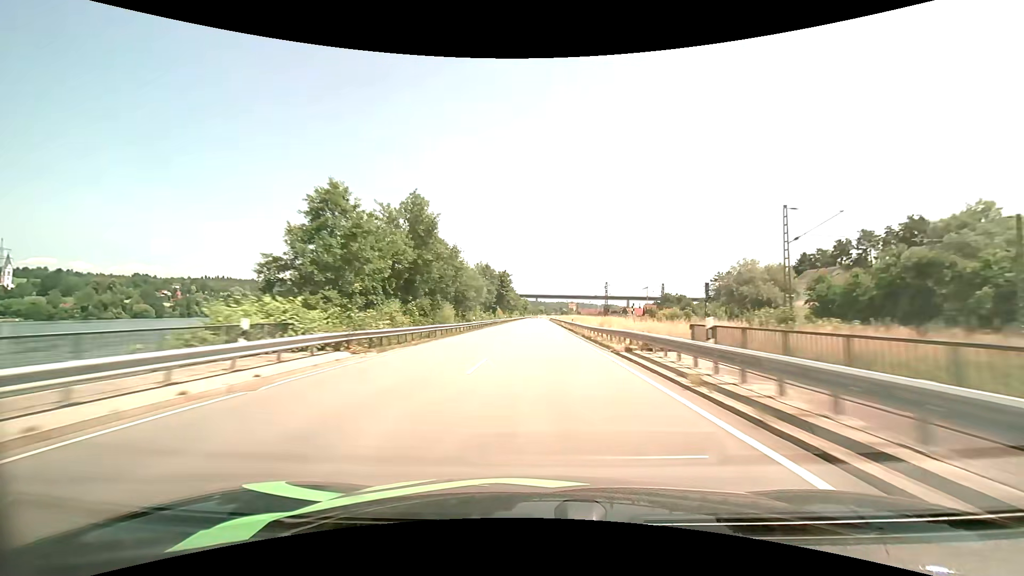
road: primary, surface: asphalt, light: Day
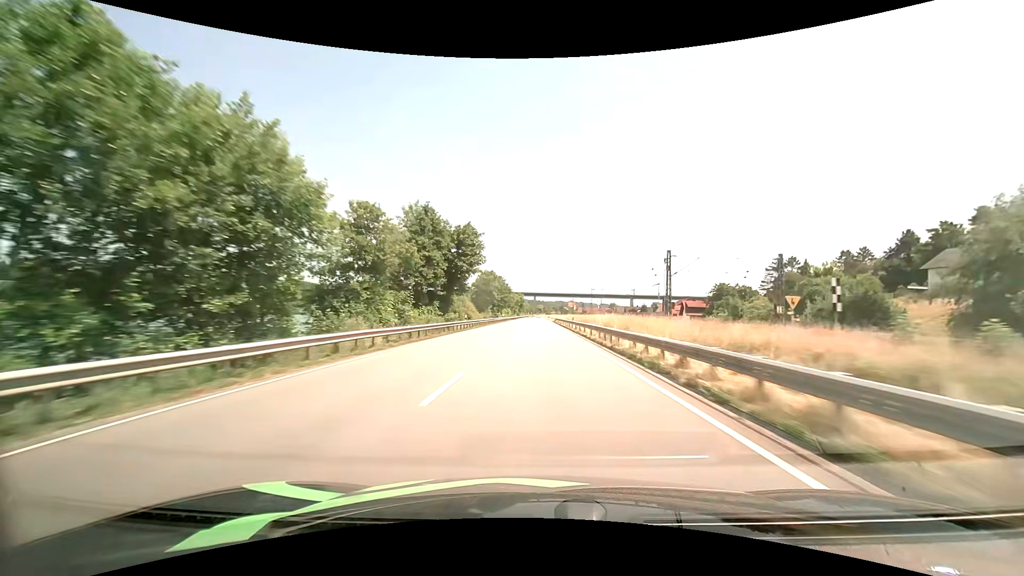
(+0.1, +52.4) m; 0°
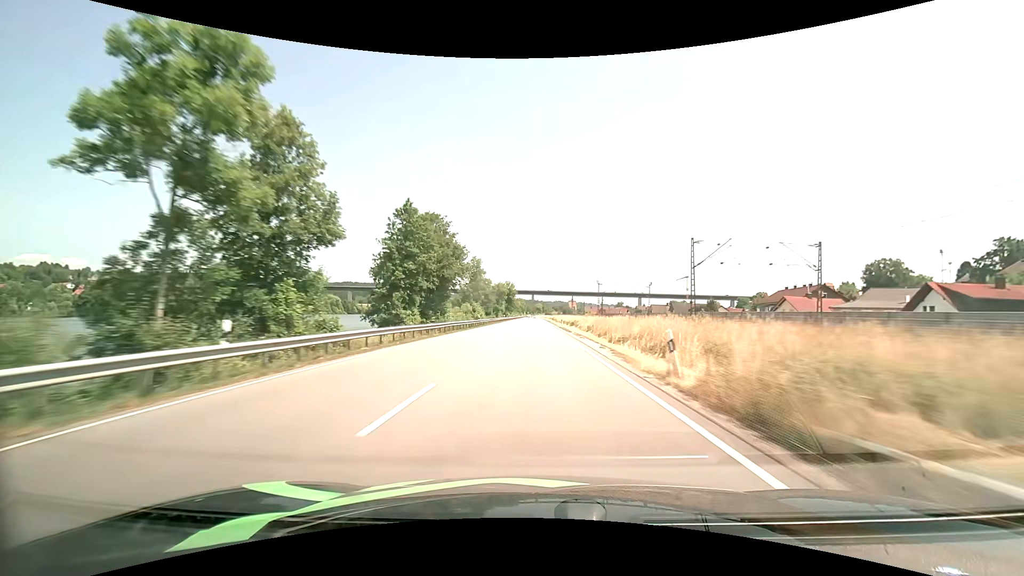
(+0.1, +86.0) m; 0°
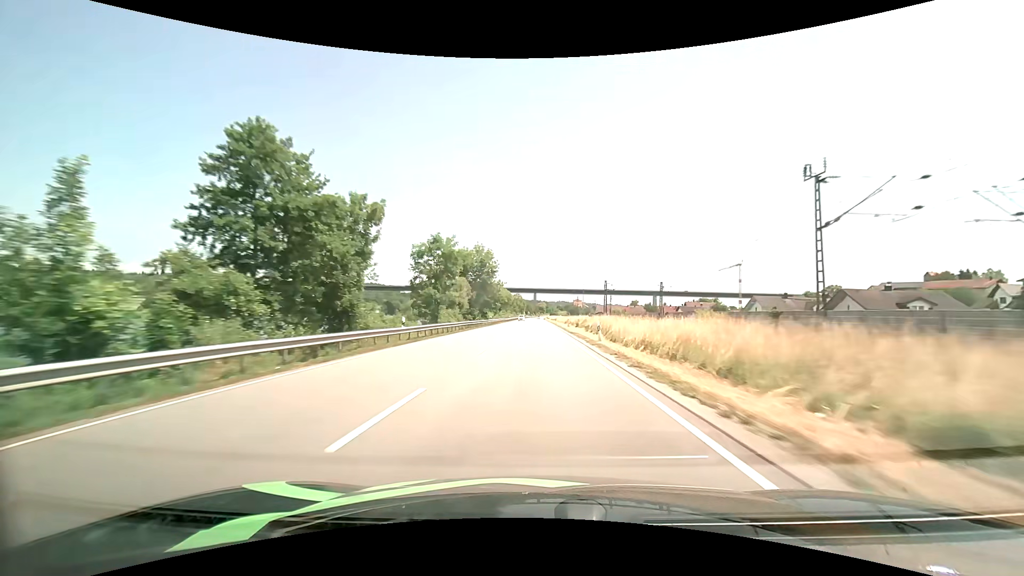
(-0.1, +85.0) m; 0°
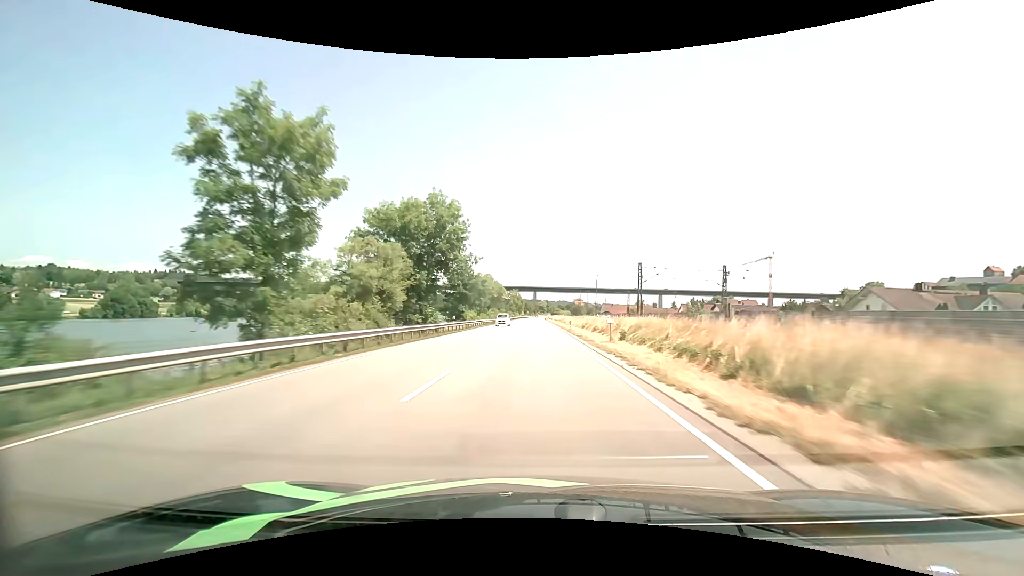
(0.0, +33.4) m; 0°
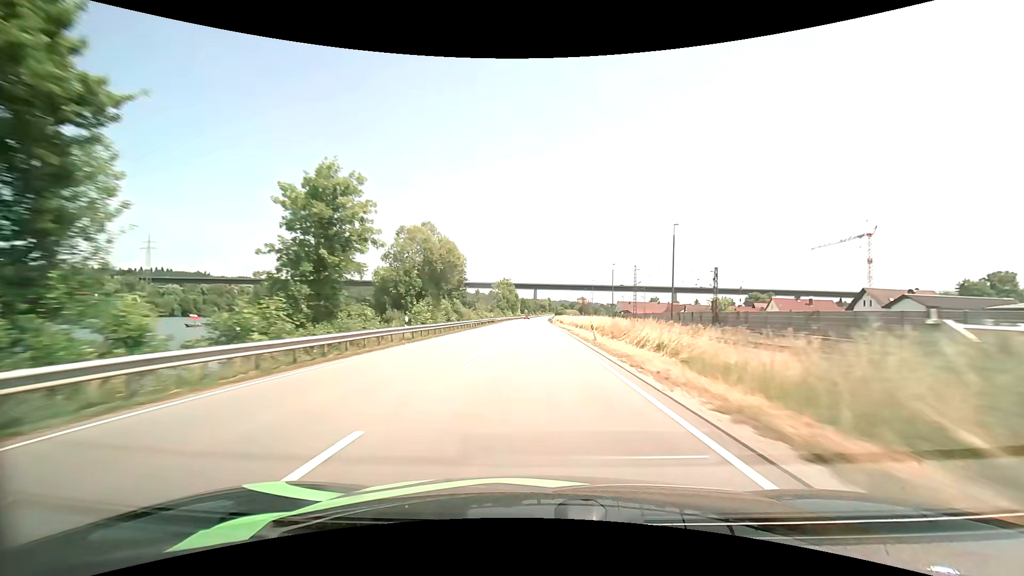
(0.0, +66.1) m; 0°
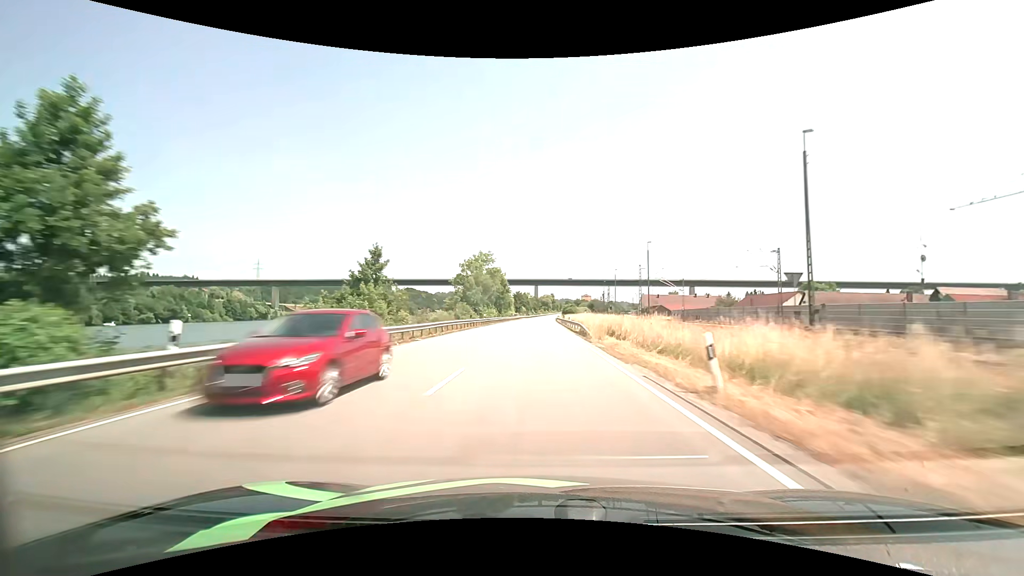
(0.0, +65.7) m; 0°
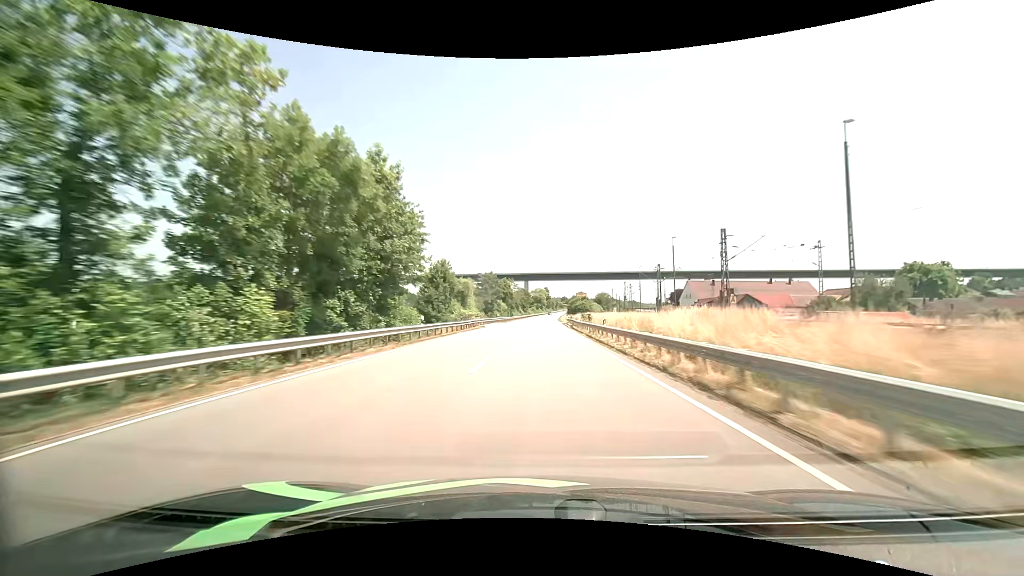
(+0.4, +81.4) m; +1°
(0, +10) (0, +20) (0, +30) (0, +40) (0, +50) (+1, +60) (+1, +70) (+1, +80) (+1, +90) (+2, +100) m
